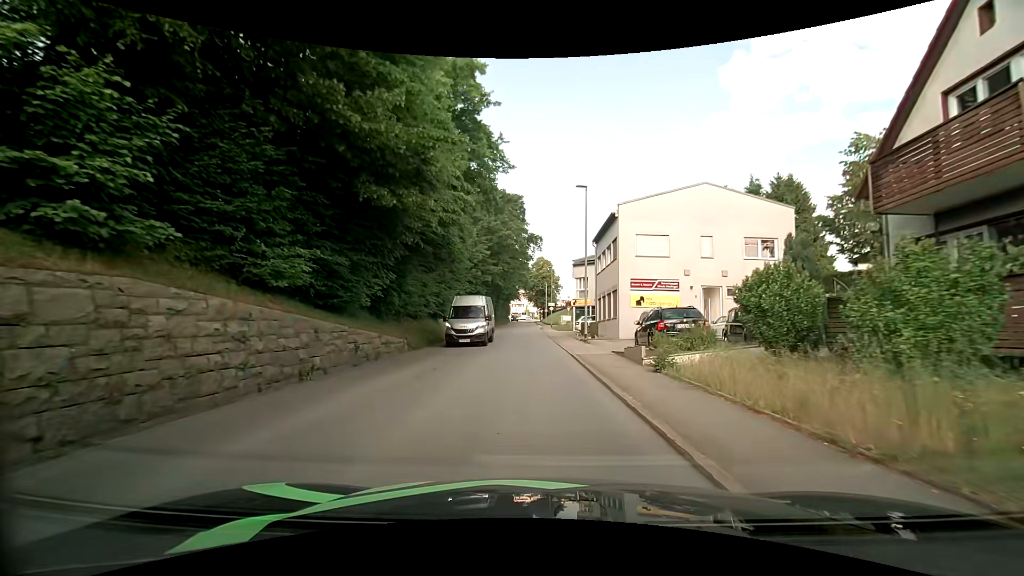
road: tertiary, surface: asphalt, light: Day
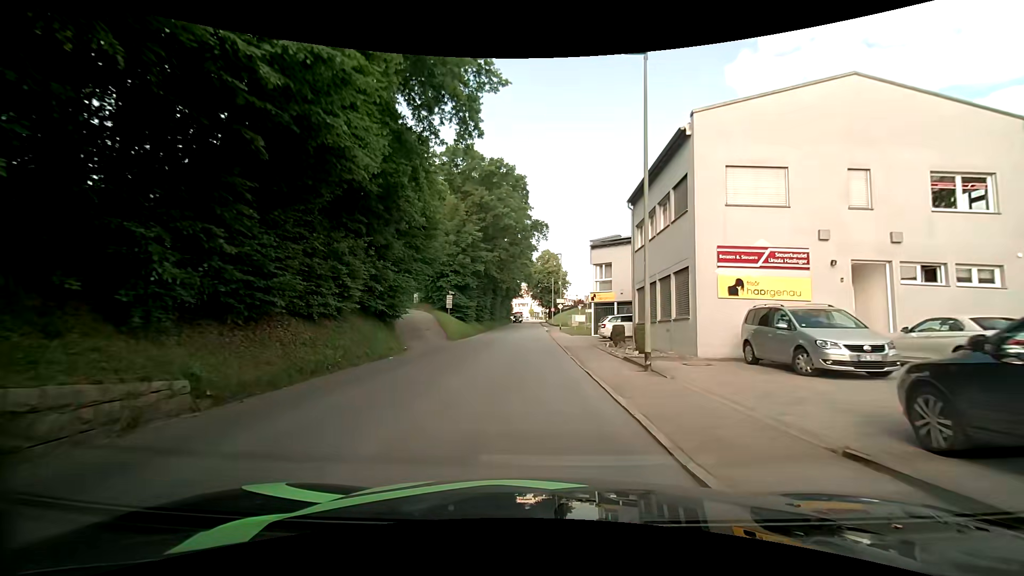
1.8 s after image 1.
(0.0, +13.6) m; -1°
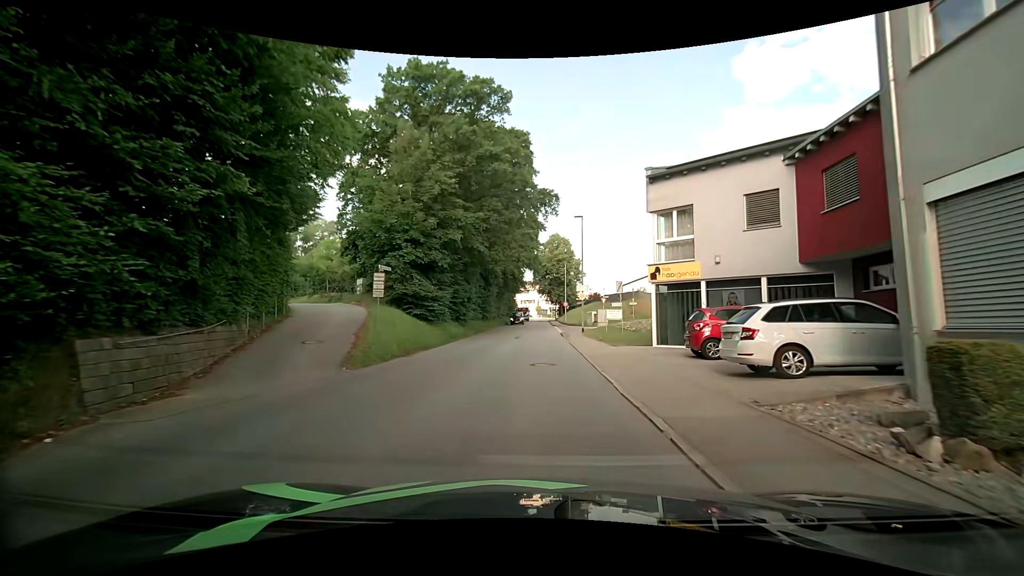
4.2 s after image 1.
(+0.1, +18.4) m; 0°
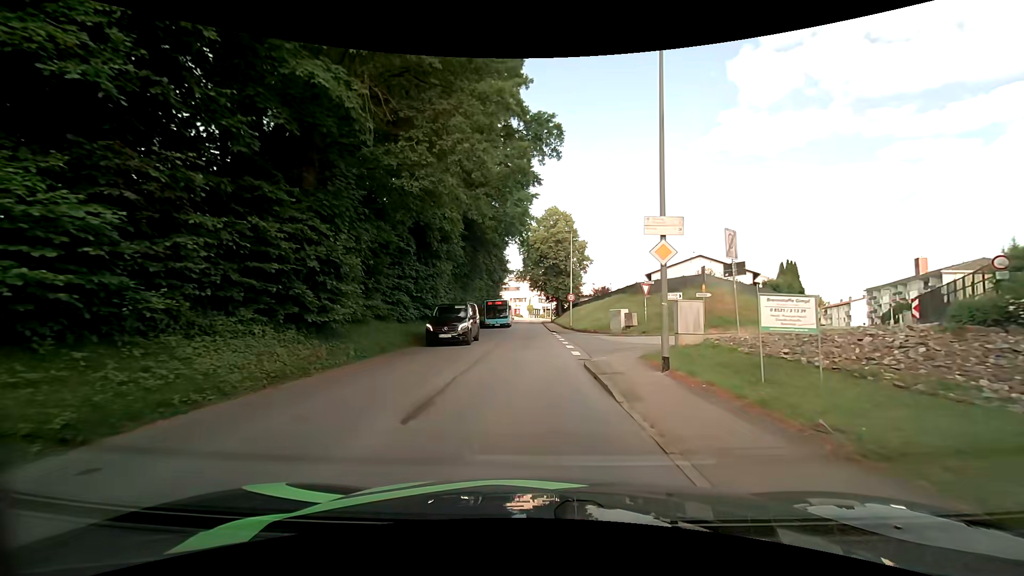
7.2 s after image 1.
(+0.3, +23.7) m; +1°
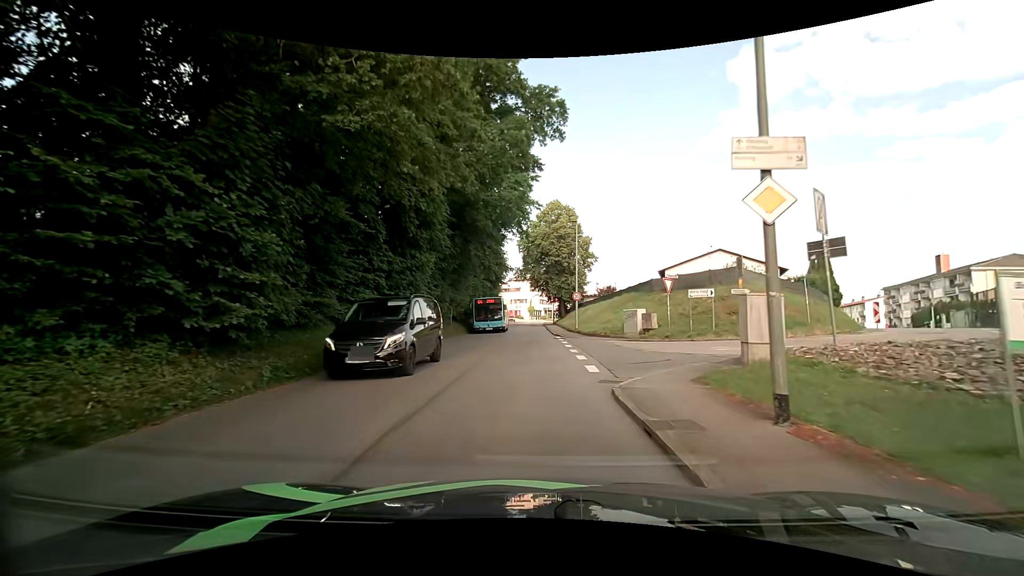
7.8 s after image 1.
(0.0, +4.8) m; 0°
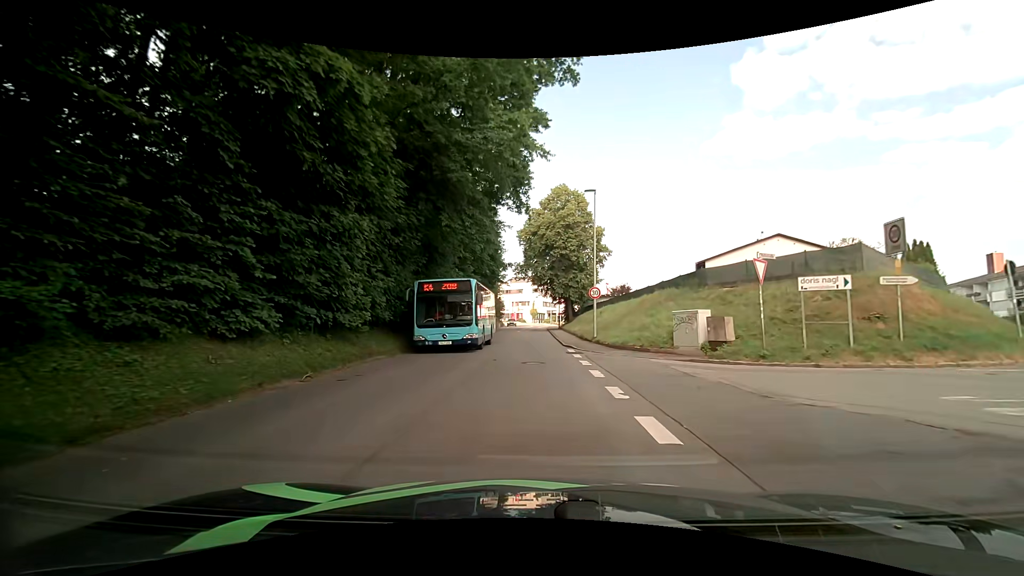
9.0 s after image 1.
(-0.1, +9.5) m; -1°
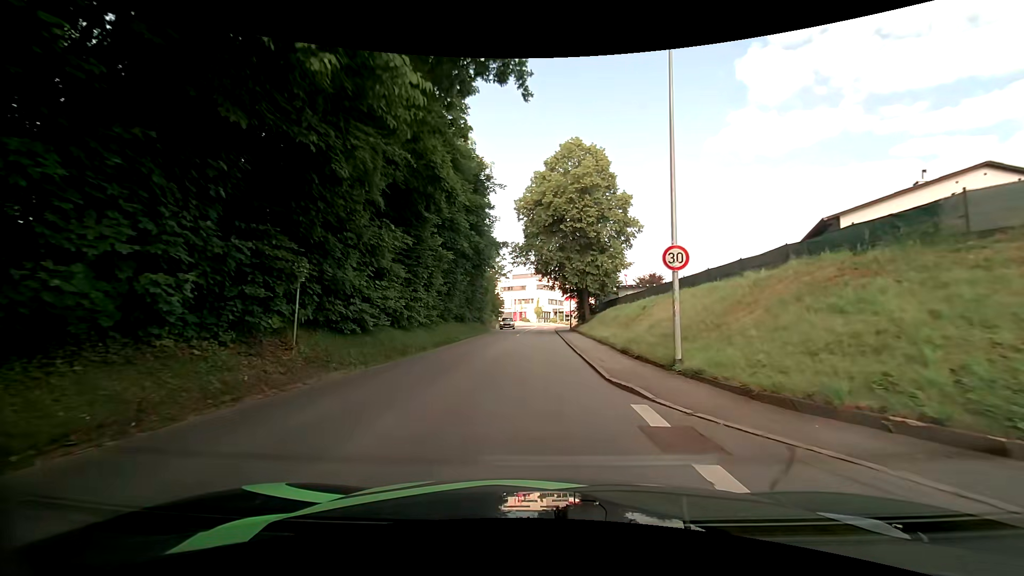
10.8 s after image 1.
(+0.1, +14.4) m; +1°
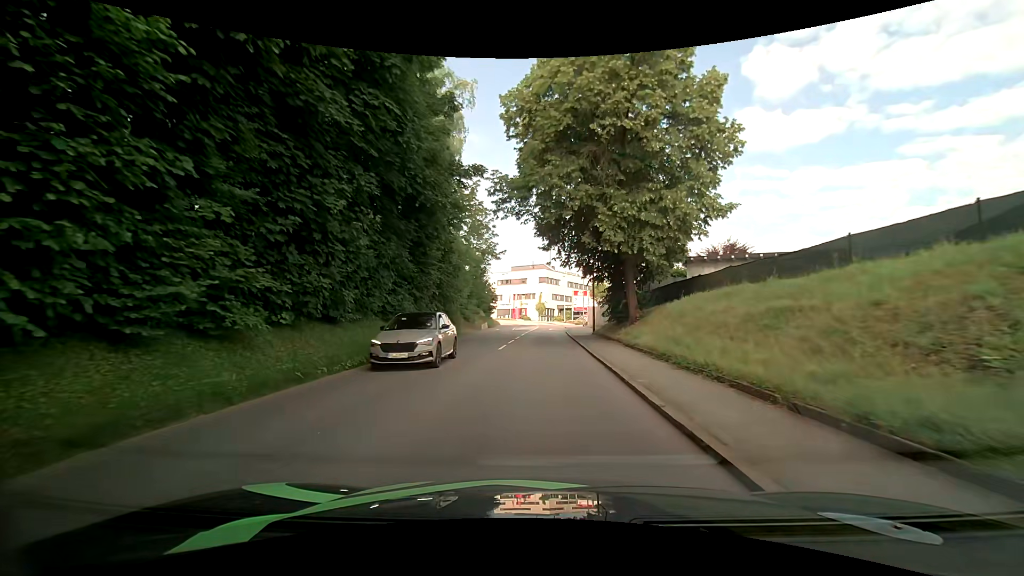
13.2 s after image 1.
(-0.3, +19.5) m; 0°
(0, +10) (0, +20) (0, +30) (0, +40) (0, +50) (0, +60) (0, +70) (0, +80) (-1, +90) (-3, +100) m
